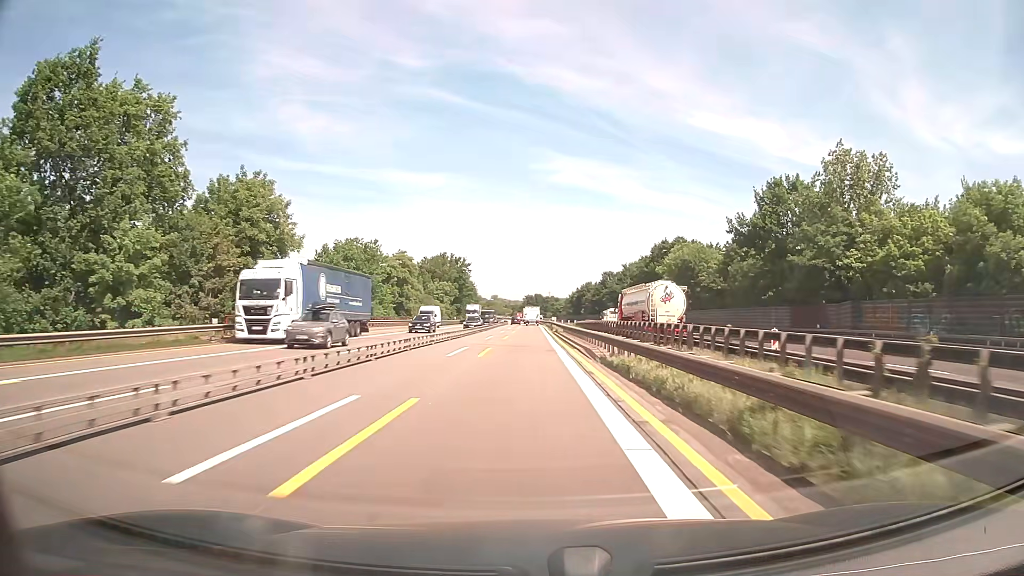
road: motorway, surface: asphalt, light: Day
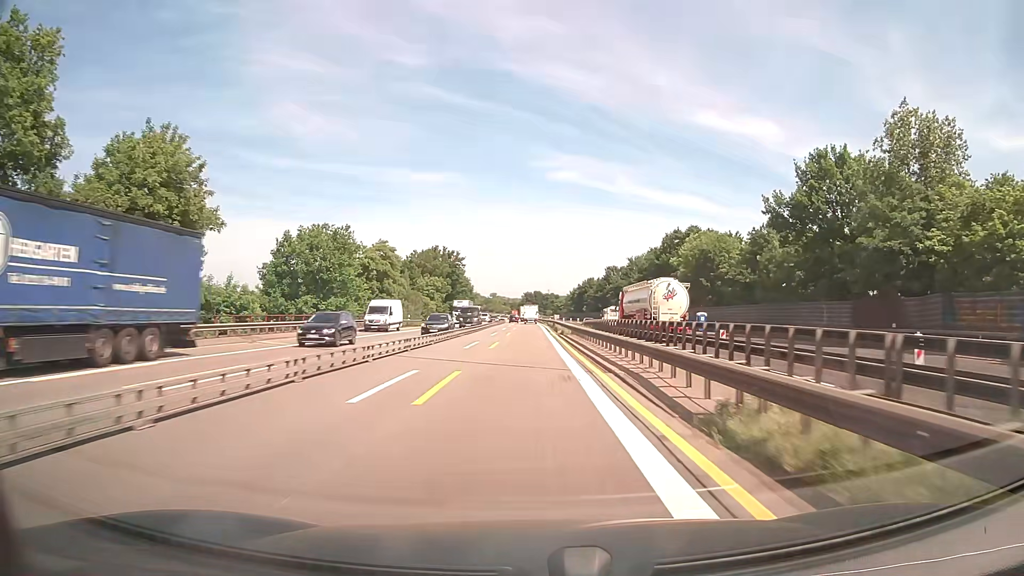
(0.0, +12.6) m; 0°
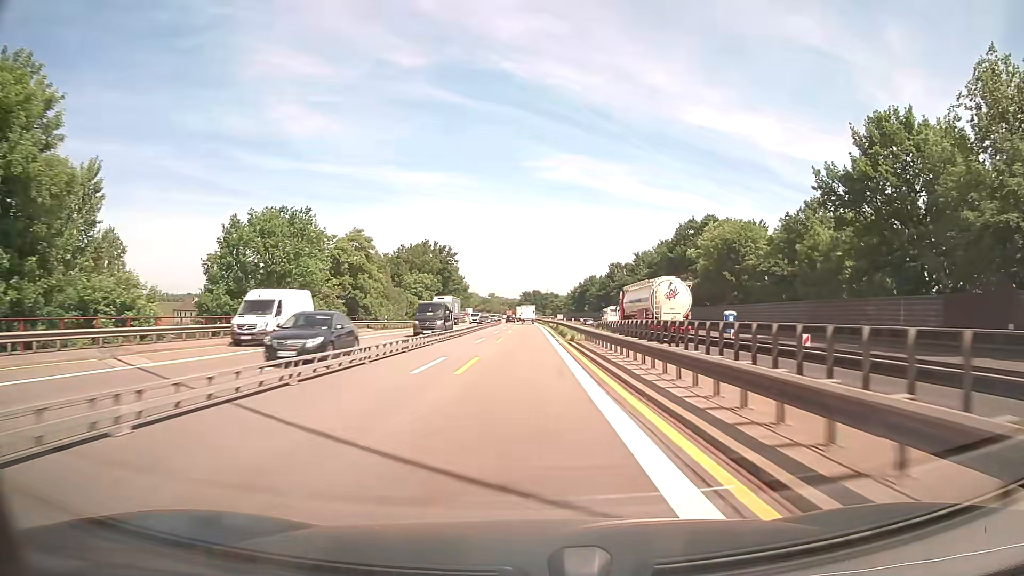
(0.0, +12.6) m; 0°
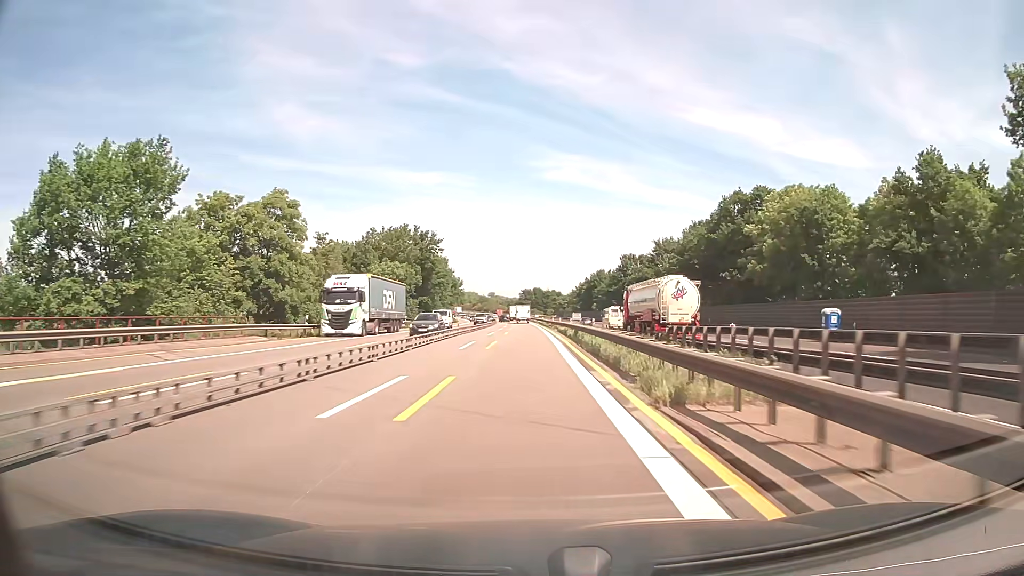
(0.0, +25.2) m; 0°
